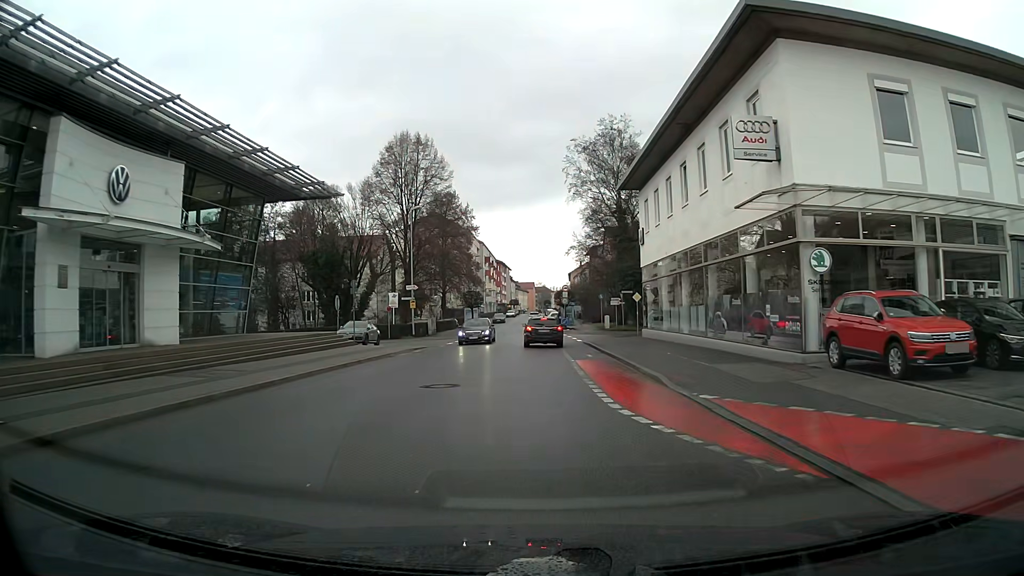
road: tertiary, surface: asphalt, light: Day
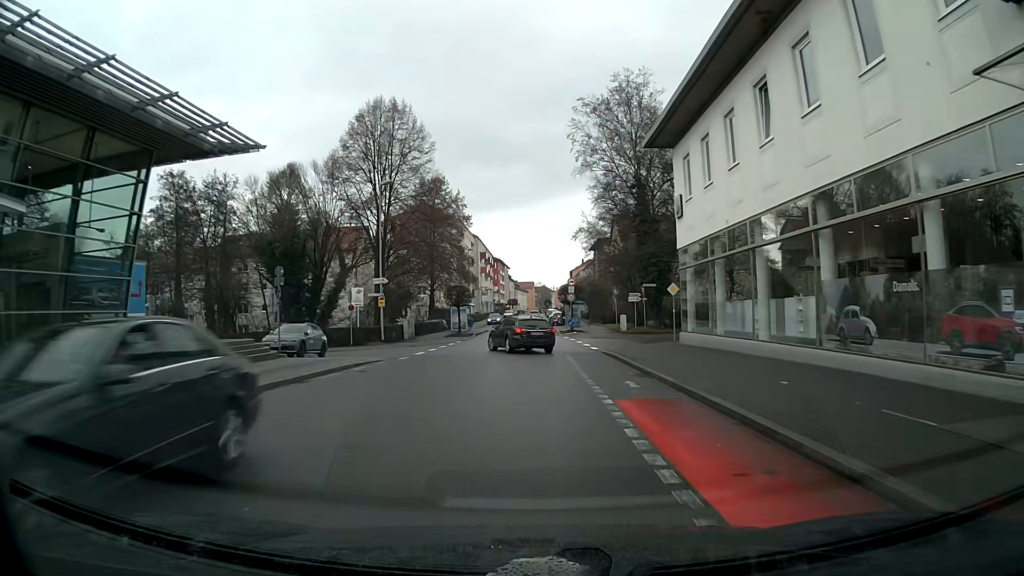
(0.0, +10.6) m; 0°
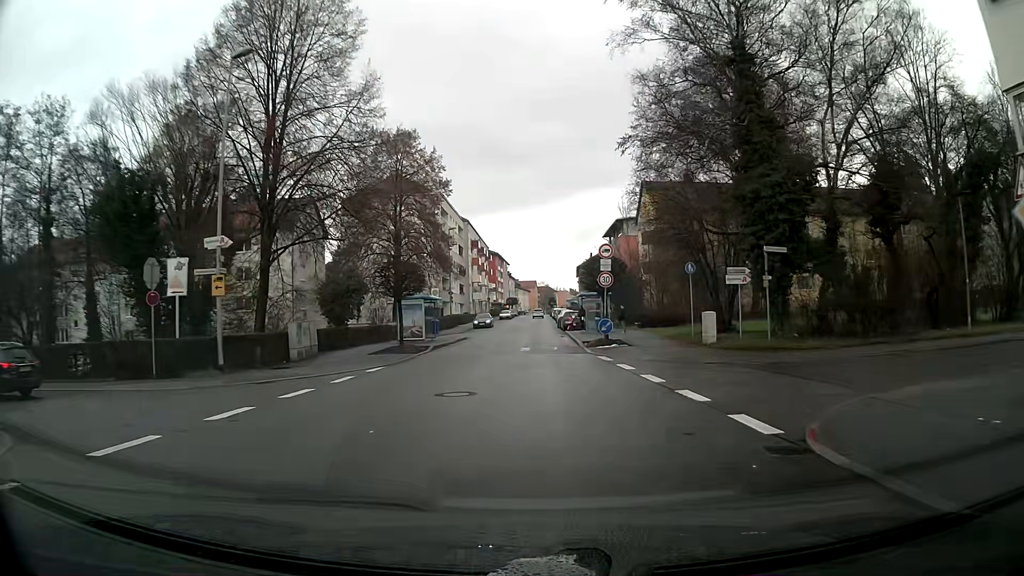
(0.0, +22.8) m; 0°
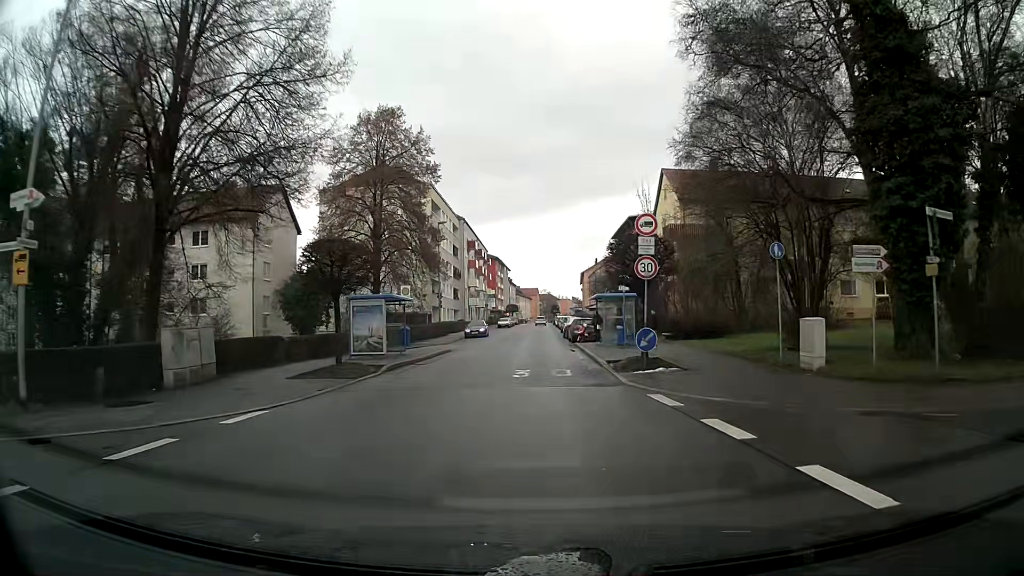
(0.0, +9.3) m; 0°
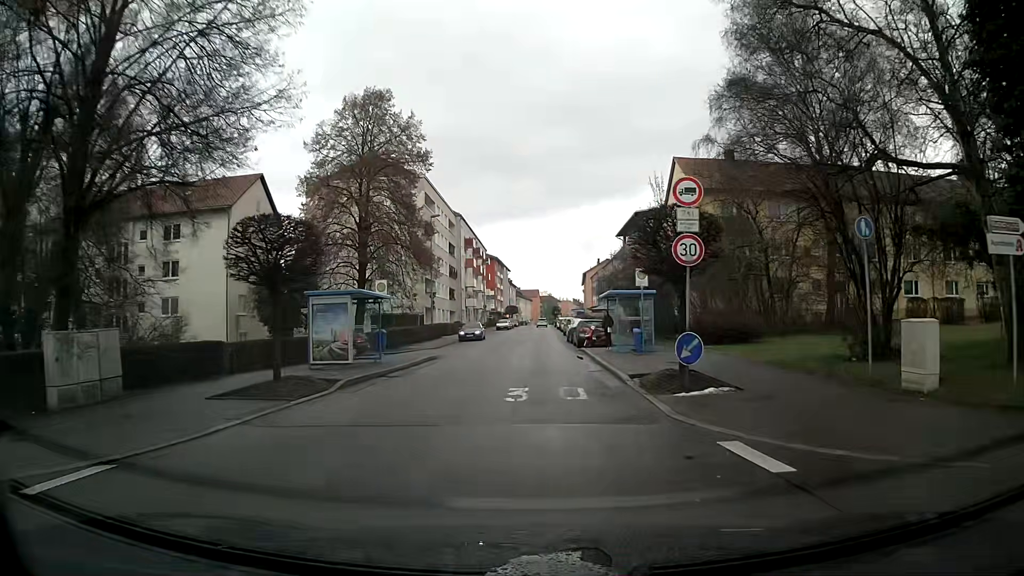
(0.0, +4.8) m; 0°
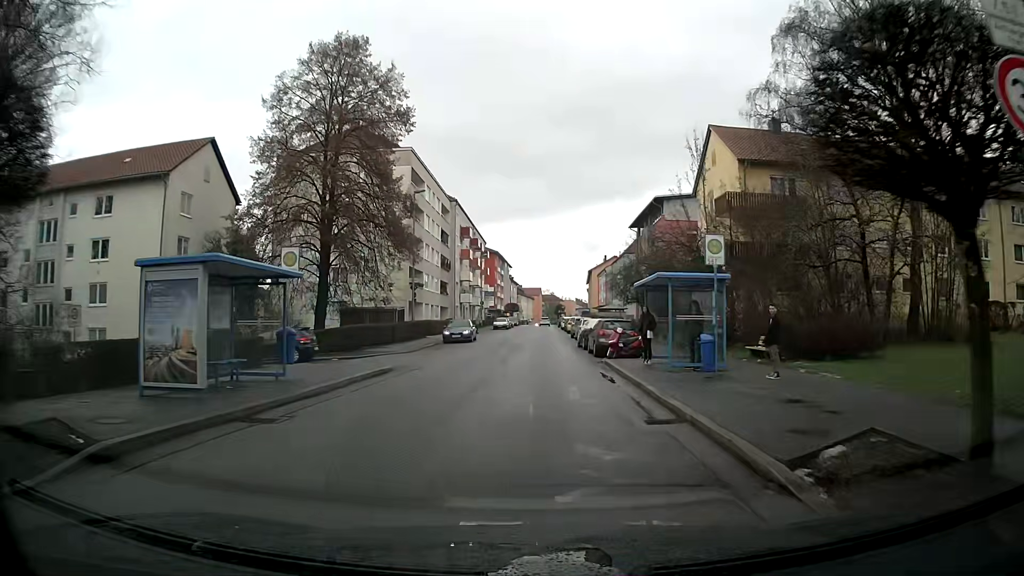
(0.0, +9.6) m; 0°
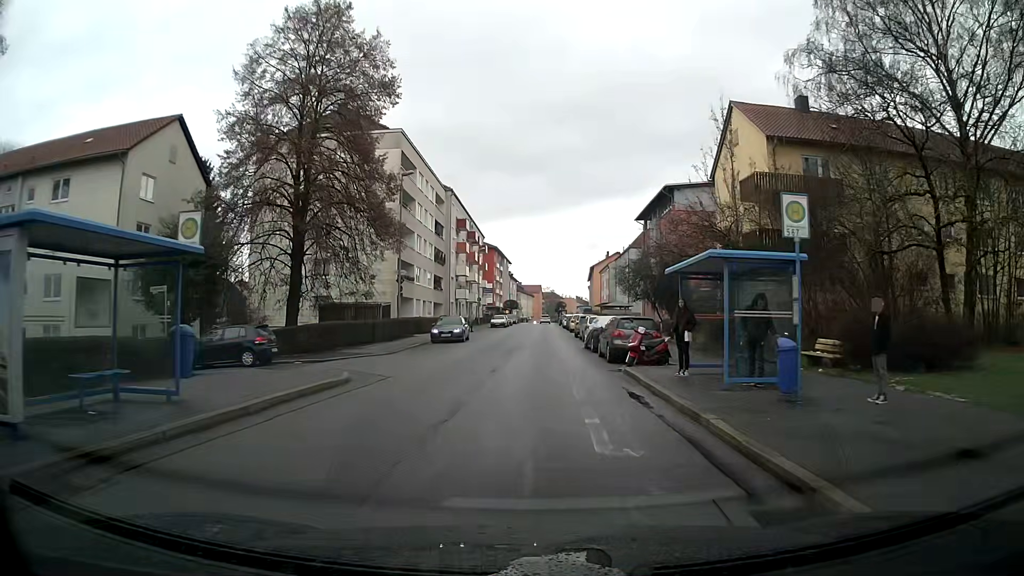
(0.0, +4.7) m; 0°
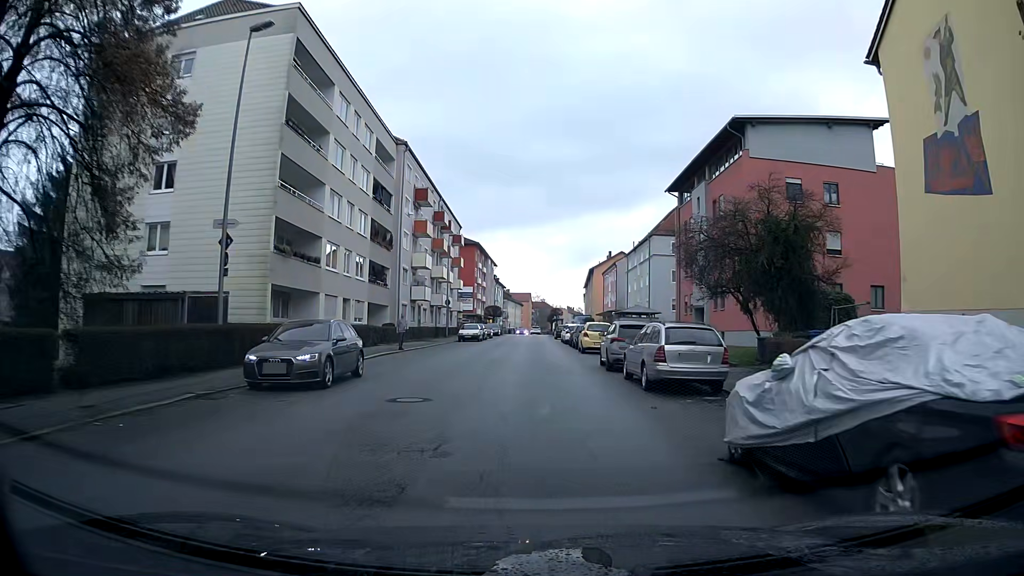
(+0.1, +23.2) m; +1°
(0, +10) (0, +20) (0, +30) (0, +40) (0, +50) (0, +60) (0, +70) (0, +80) (0, +90) (0, +100) m
